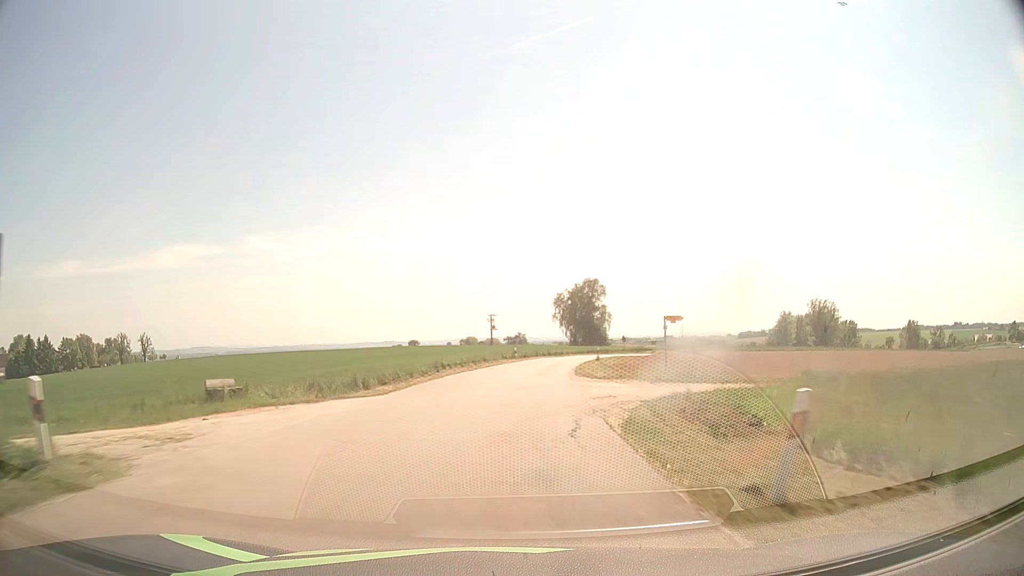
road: tertiary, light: Day
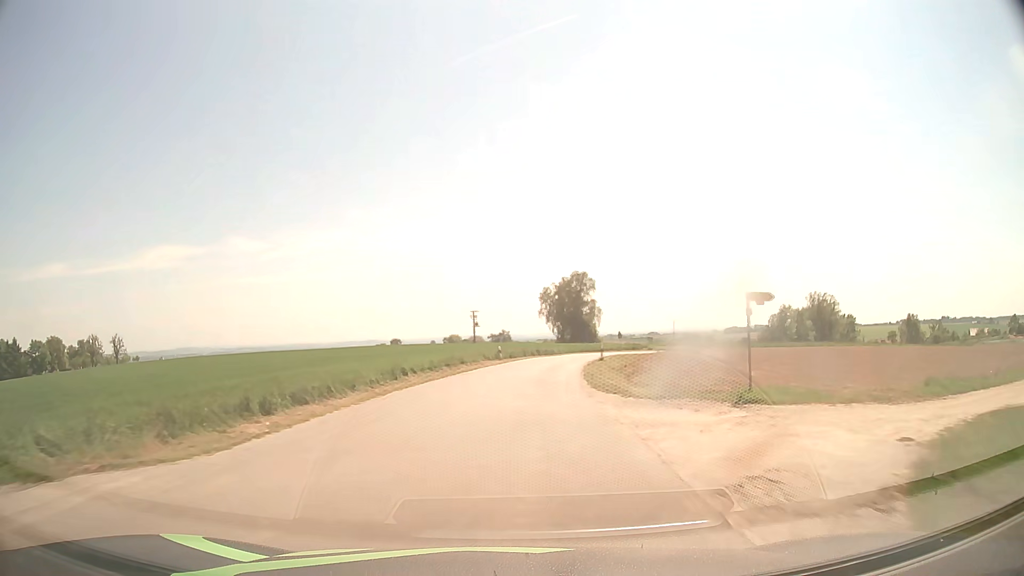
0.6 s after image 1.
(+0.1, +10.7) m; +1°
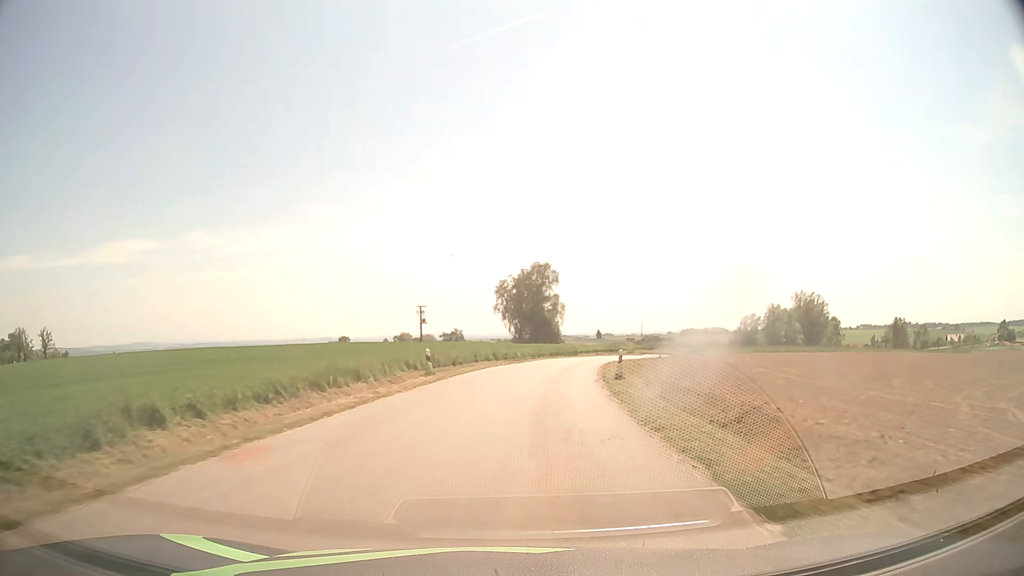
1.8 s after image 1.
(+0.6, +21.4) m; +4°
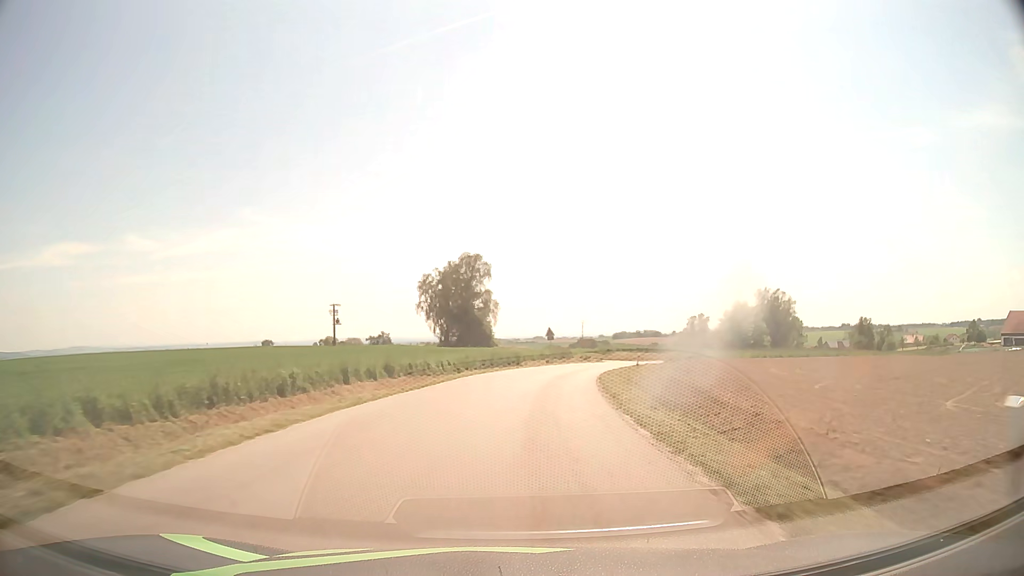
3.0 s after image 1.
(+1.2, +21.4) m; +6°
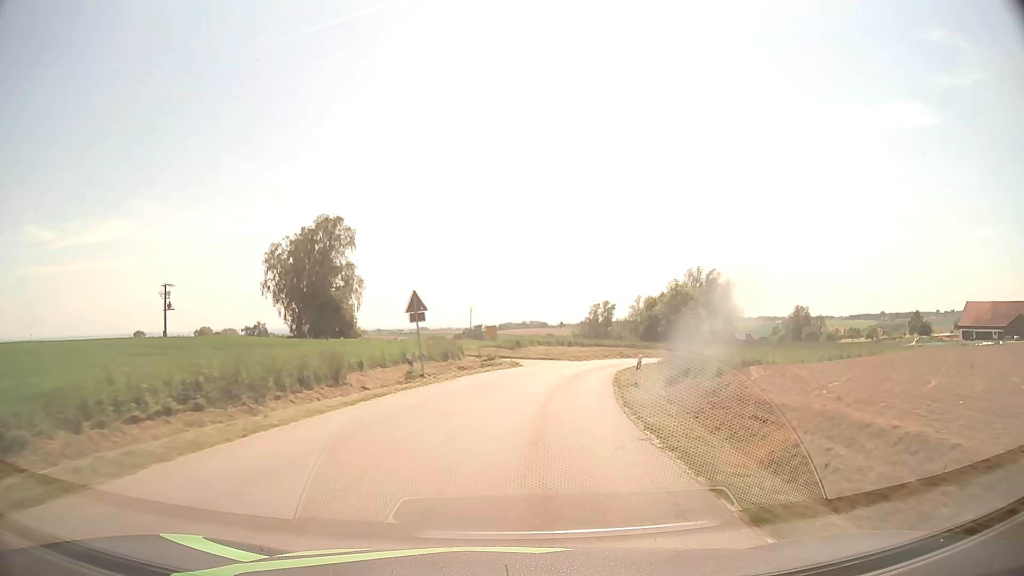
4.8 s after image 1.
(+2.5, +32.1) m; +9°
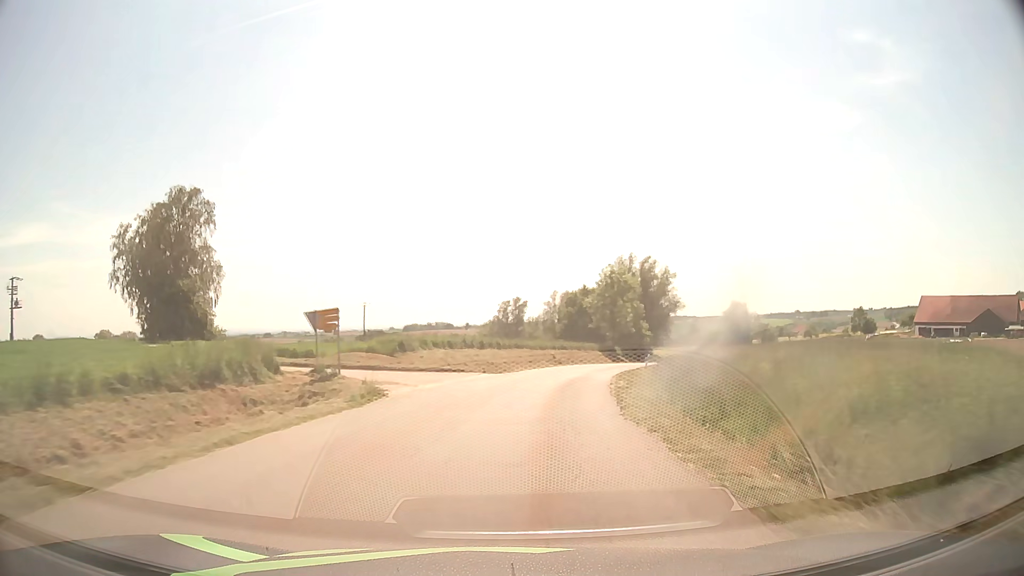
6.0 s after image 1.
(+1.5, +21.6) m; +8°
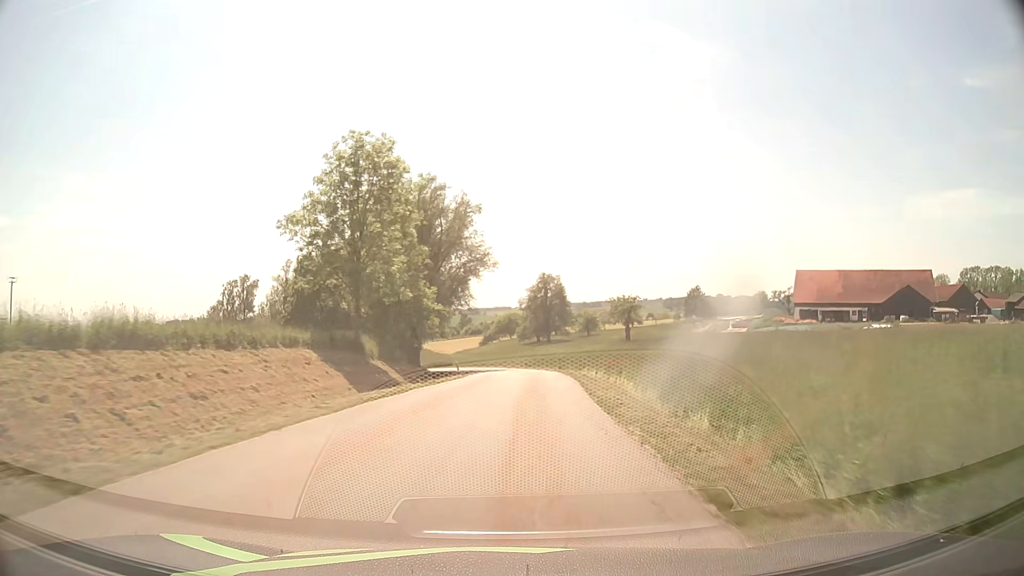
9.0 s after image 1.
(+9.3, +53.3) m; +20°
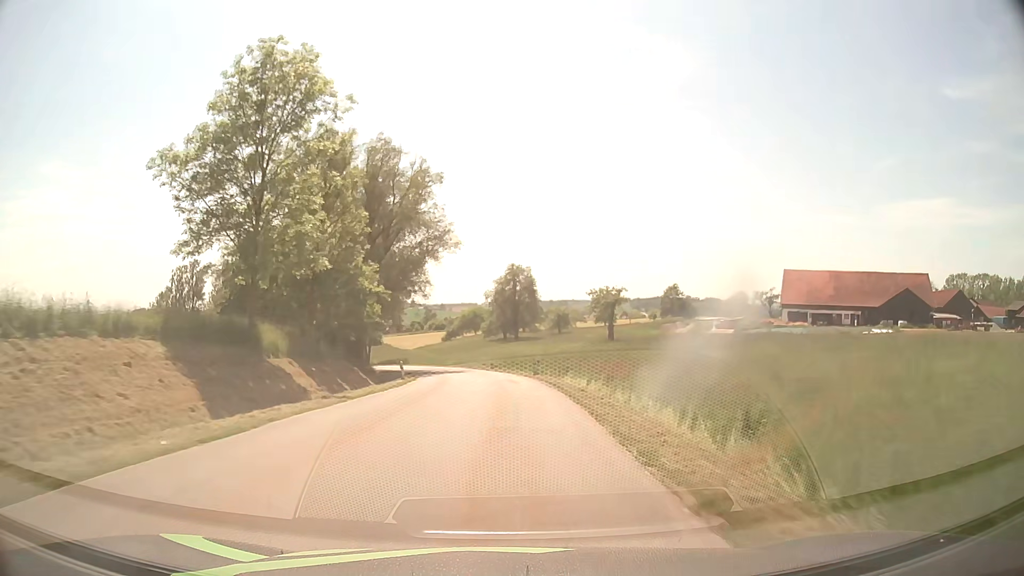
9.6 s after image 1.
(+0.3, +10.9) m; +4°
(0, +10) (0, +20) (0, +30) (-1, +40) (-3, +50) (-5, +60) (-8, +69) (-12, +78) (-17, +87) (-22, +96) m
